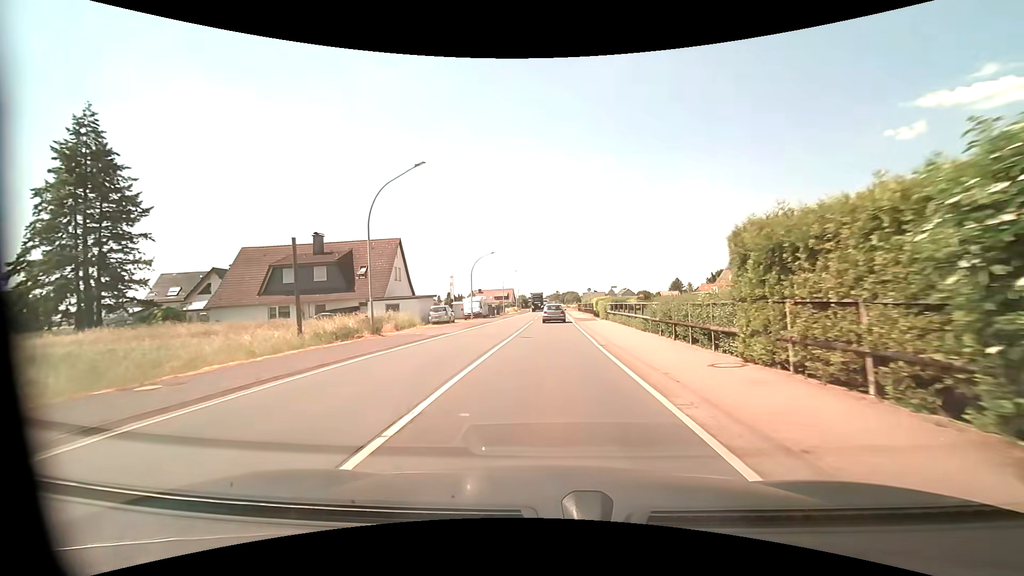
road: primary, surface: asphalt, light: Day
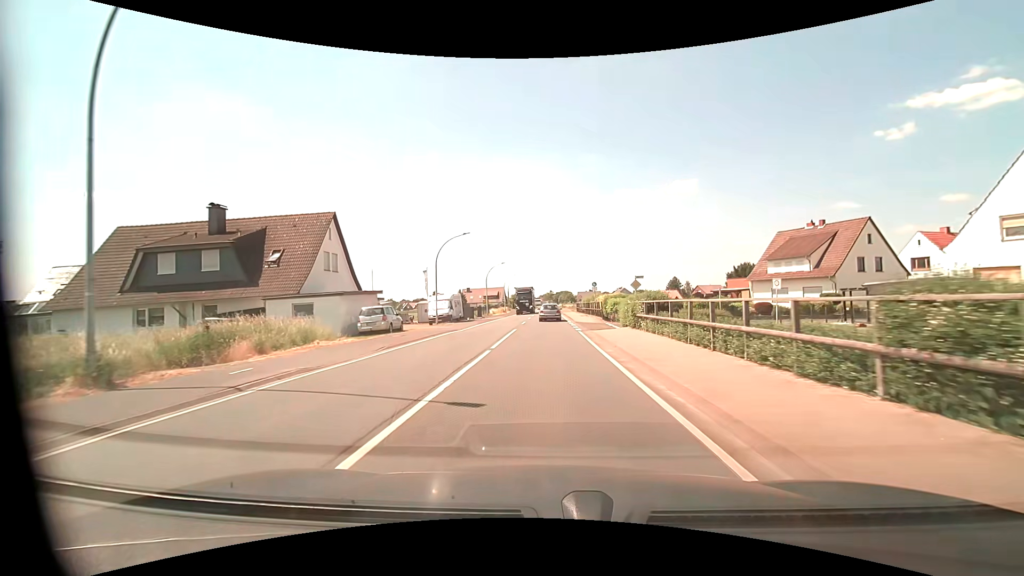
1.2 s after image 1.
(+0.2, +14.3) m; +1°
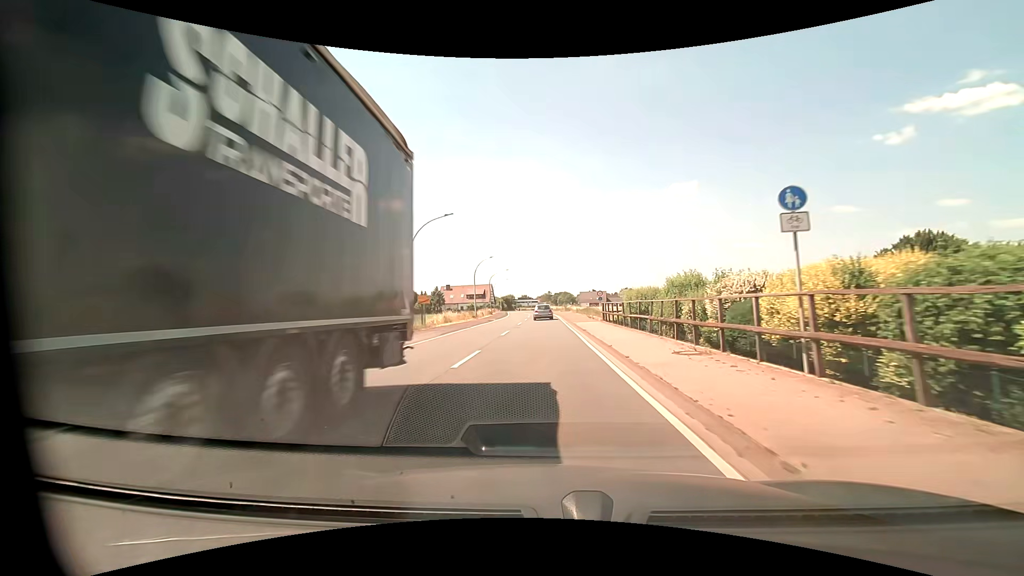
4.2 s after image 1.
(+0.2, +36.7) m; 0°
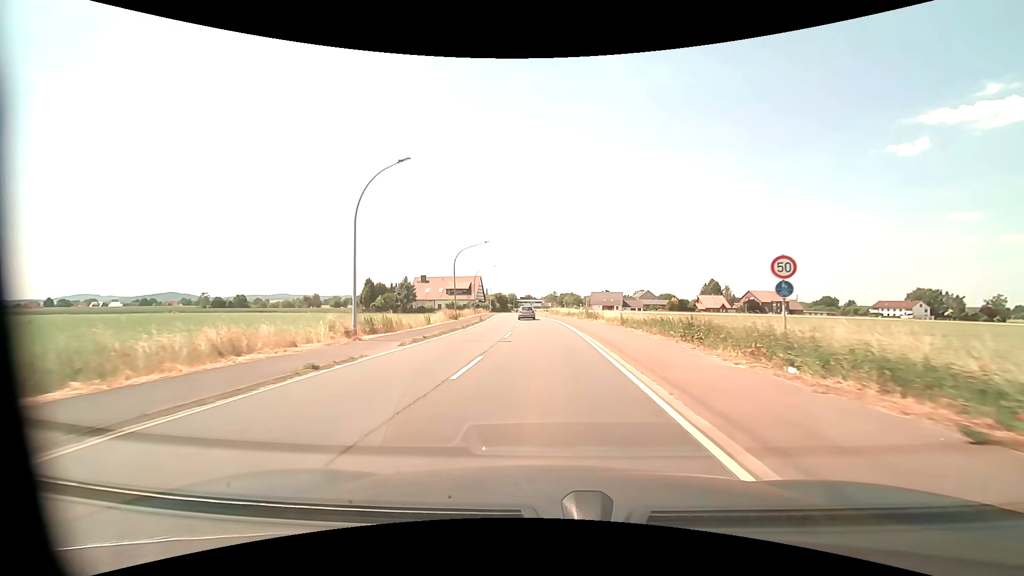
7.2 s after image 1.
(-0.2, +38.8) m; -1°
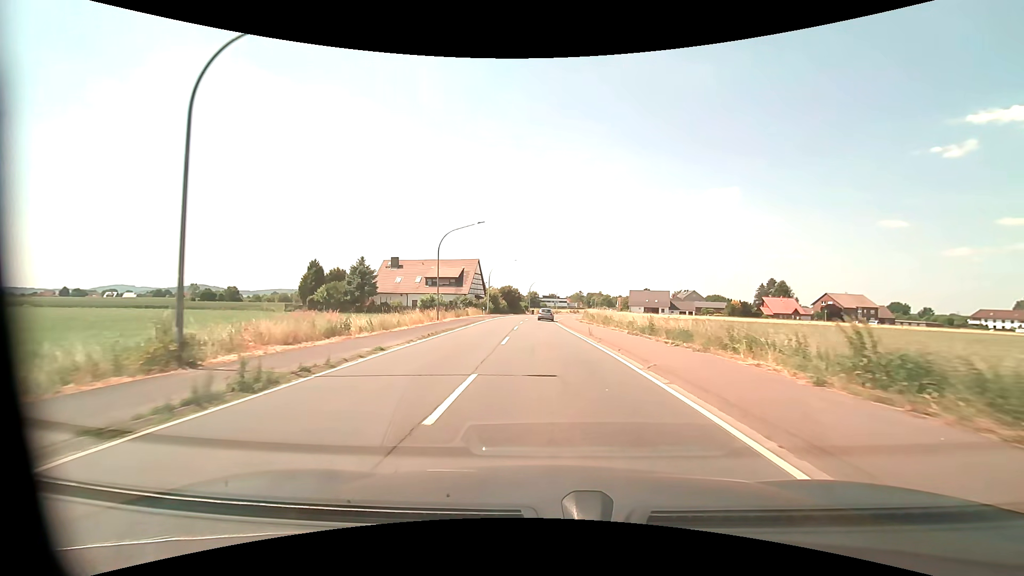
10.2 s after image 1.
(-0.7, +40.5) m; -3°
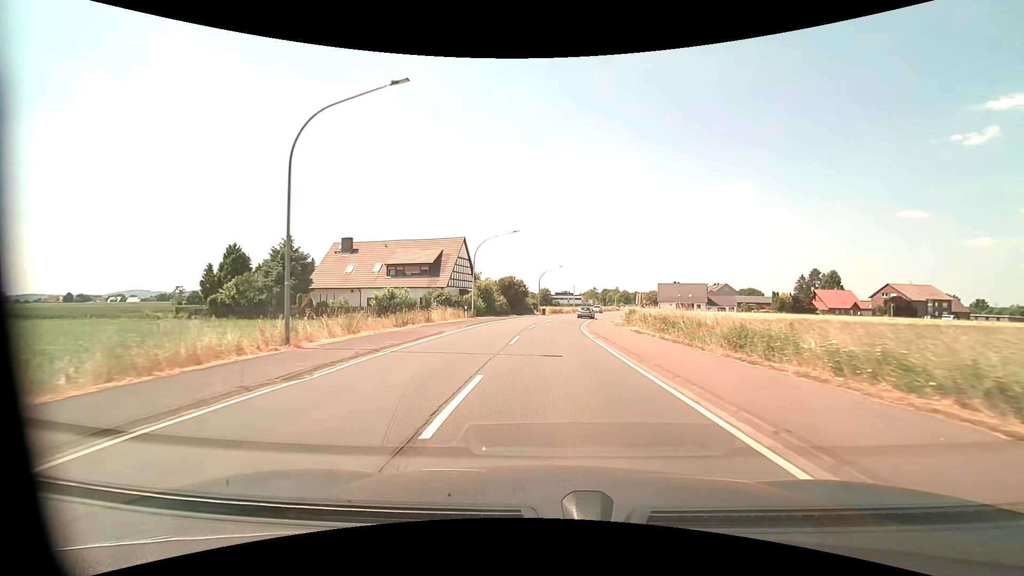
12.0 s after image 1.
(-0.5, +24.9) m; -1°
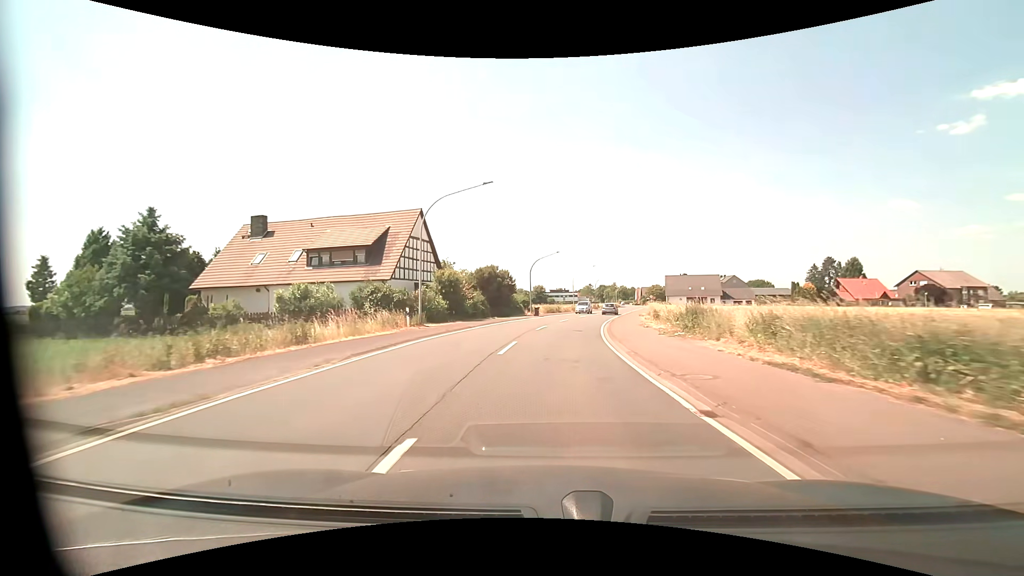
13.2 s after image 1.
(+0.1, +16.8) m; +1°
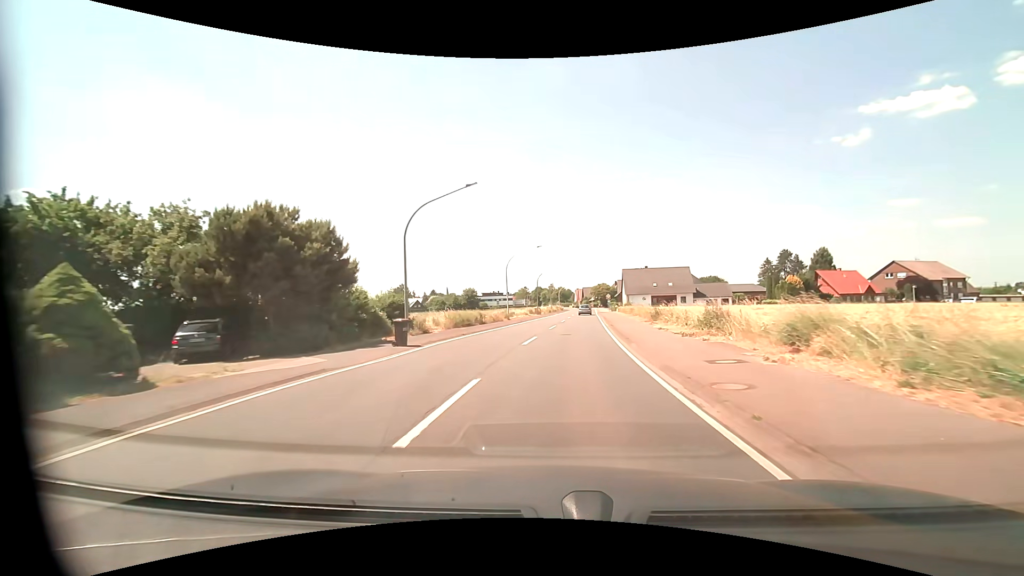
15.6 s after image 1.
(+1.6, +32.3) m; +7°
(0, +10) (+1, +20) (+2, +30) (+3, +40) (+4, +50) (+4, +60) (+5, +70) (+6, +80) (+7, +90) (+8, +100) m
